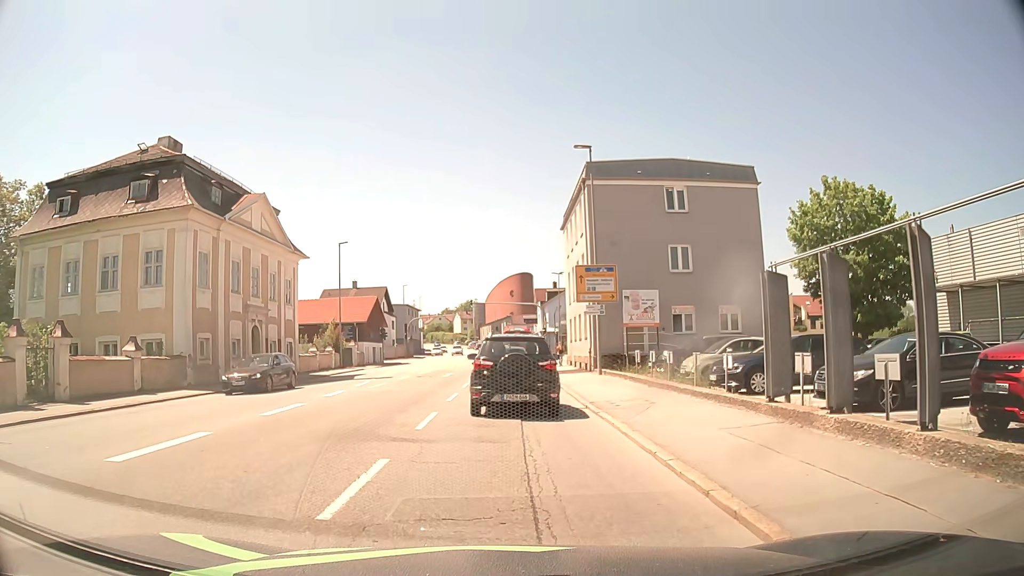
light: Day
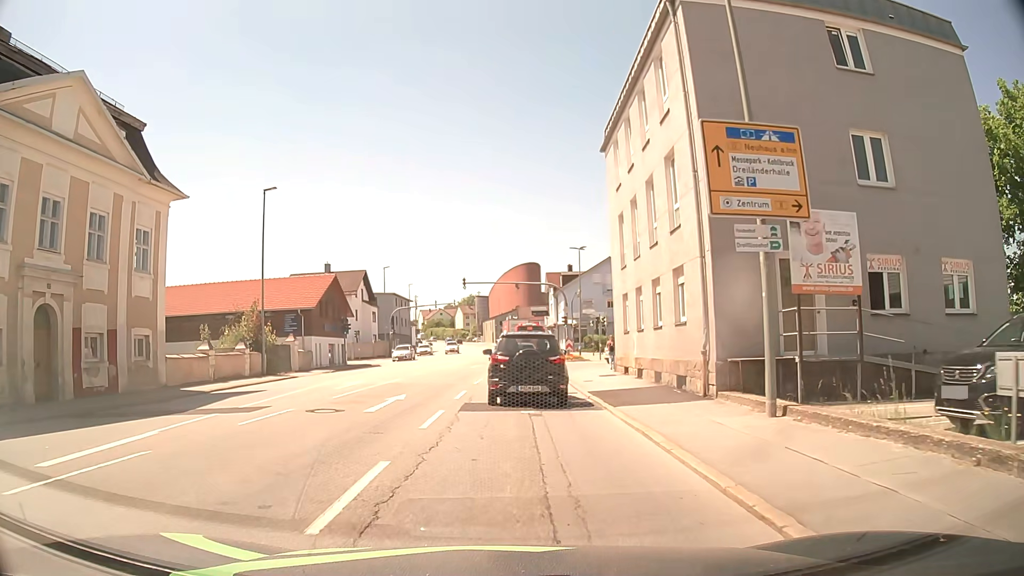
(-0.1, +19.2) m; 0°
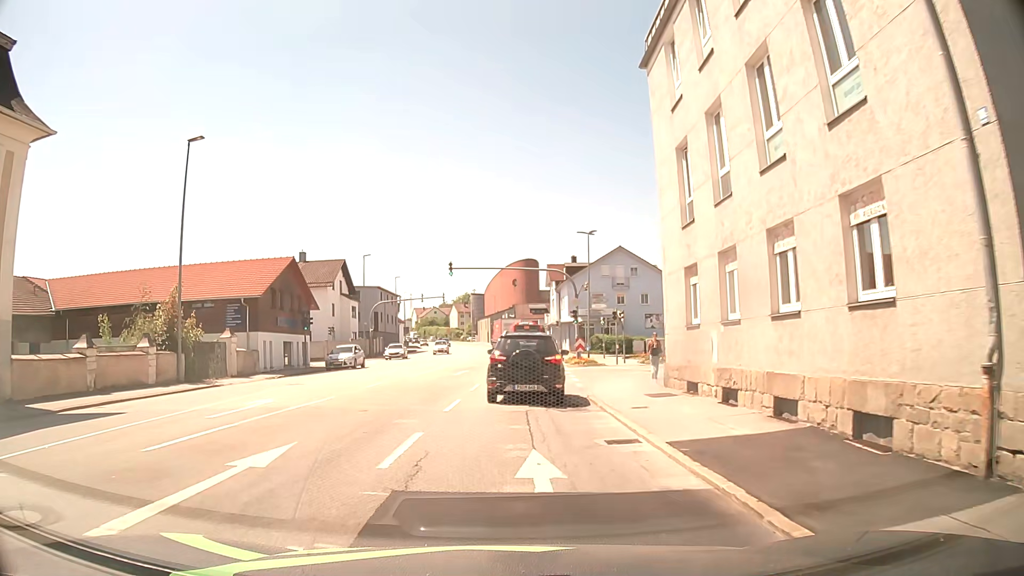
(0.0, +9.6) m; 0°
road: tertiary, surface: asphalt
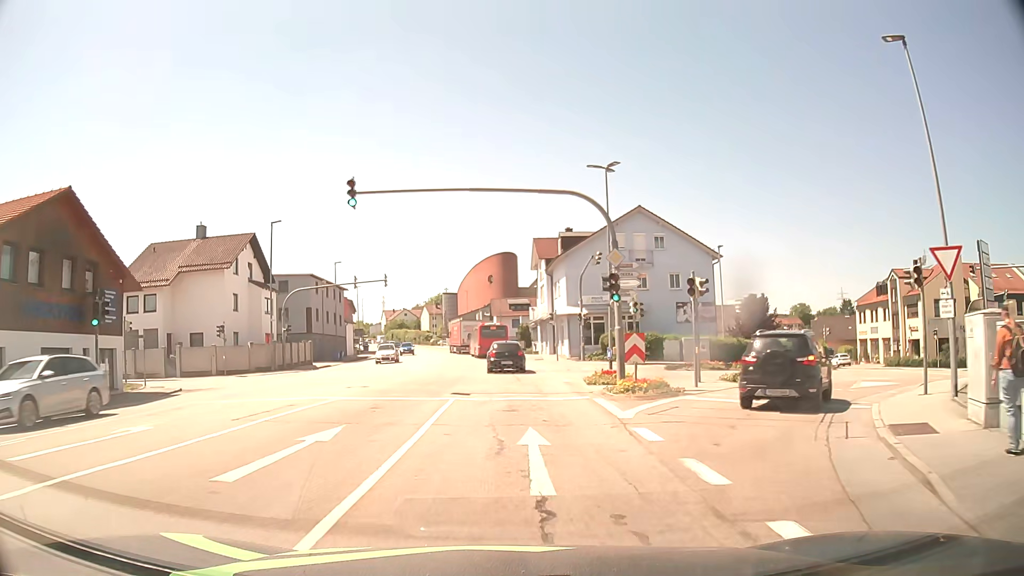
(+0.2, +21.8) m; +2°
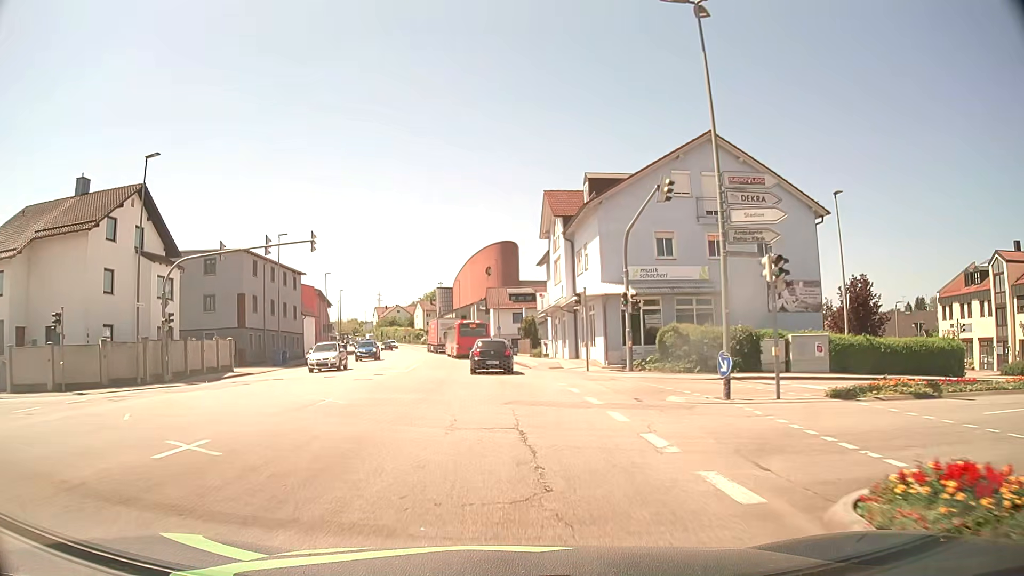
(0.0, +18.1) m; 0°
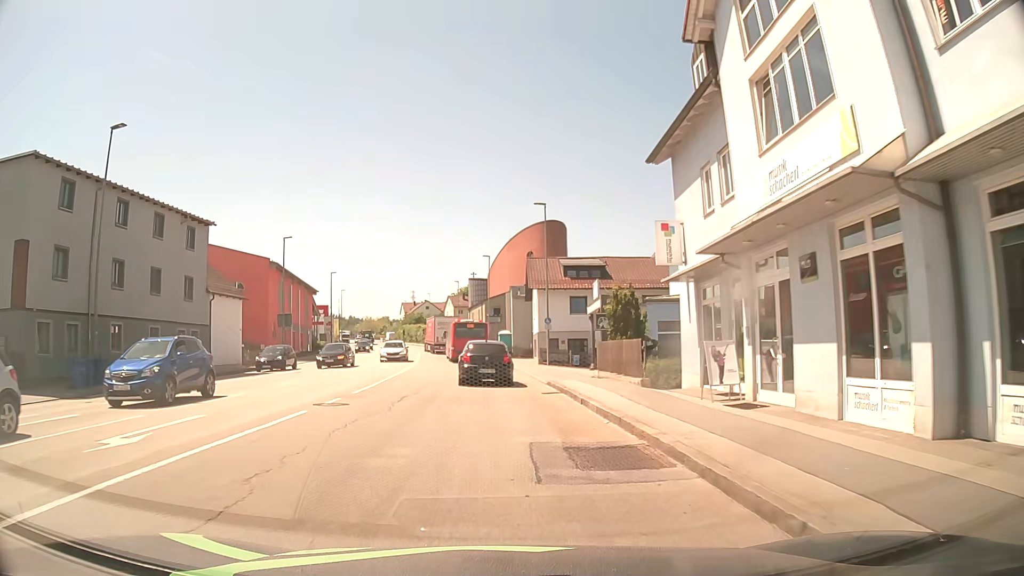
(-0.8, +29.7) m; -4°
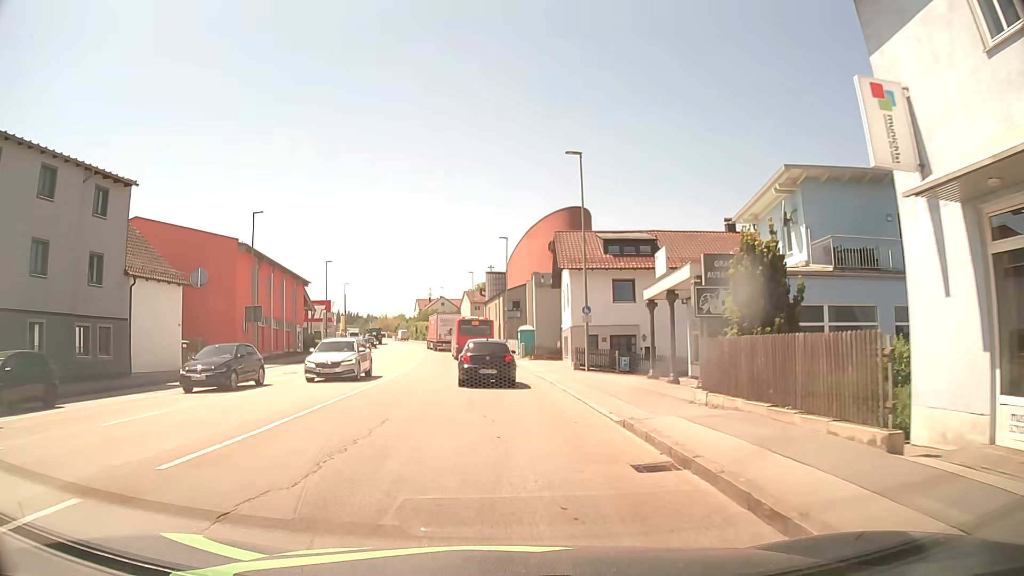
(-0.1, +11.2) m; 0°
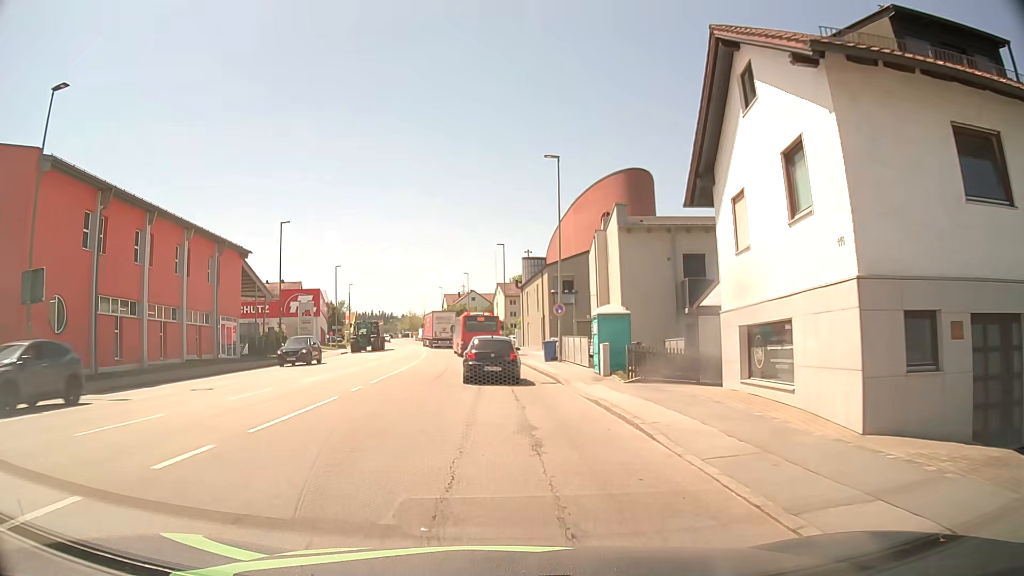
(-1.1, +26.5) m; -4°
(0, +10) (0, +20) (-1, +30) (-2, +40) (-3, +50) (-4, +60) (-5, +70) (-7, +80) (-9, +89) (-11, +99) m
